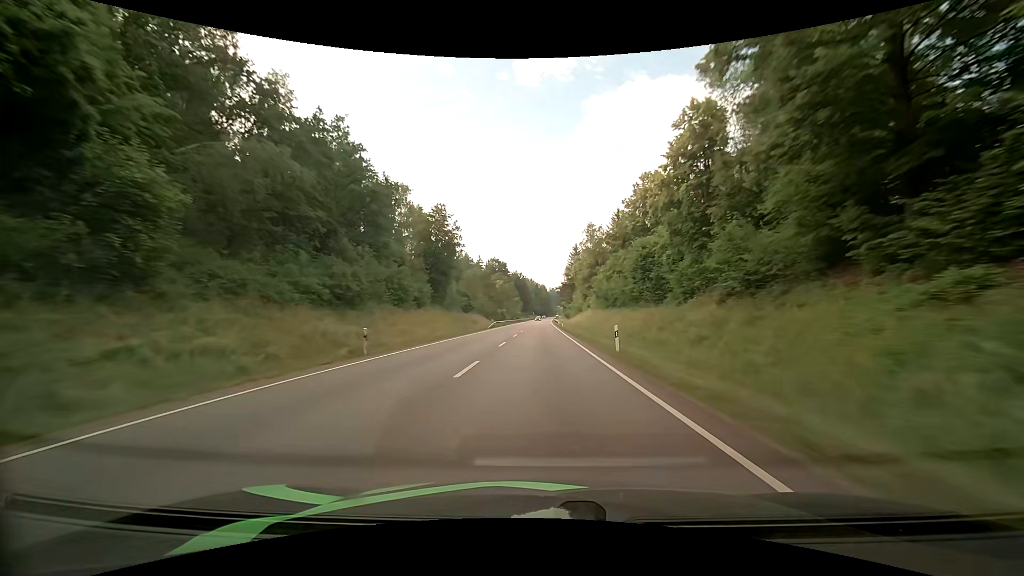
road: primary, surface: asphalt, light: Day
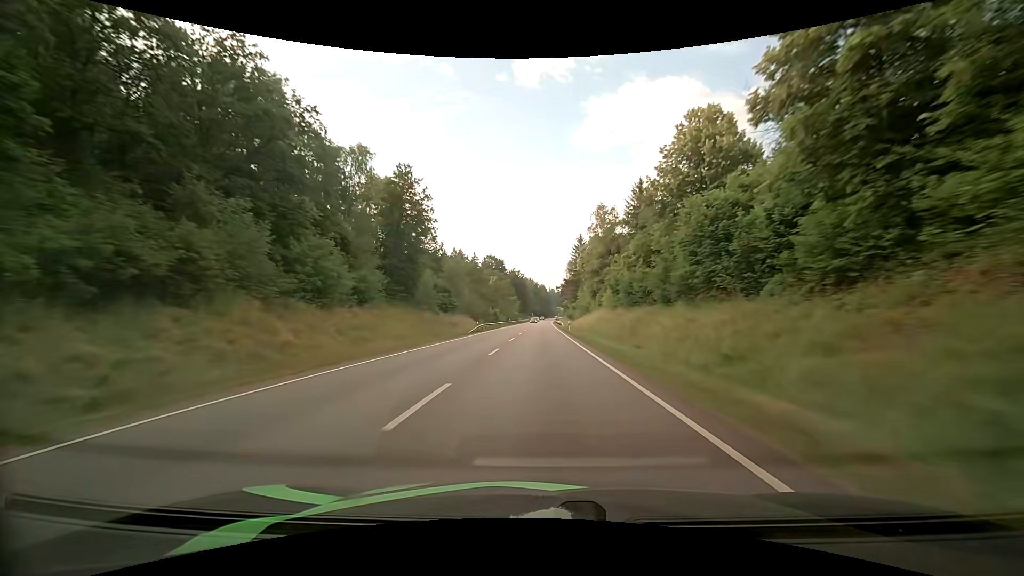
(0.0, +17.0) m; 0°
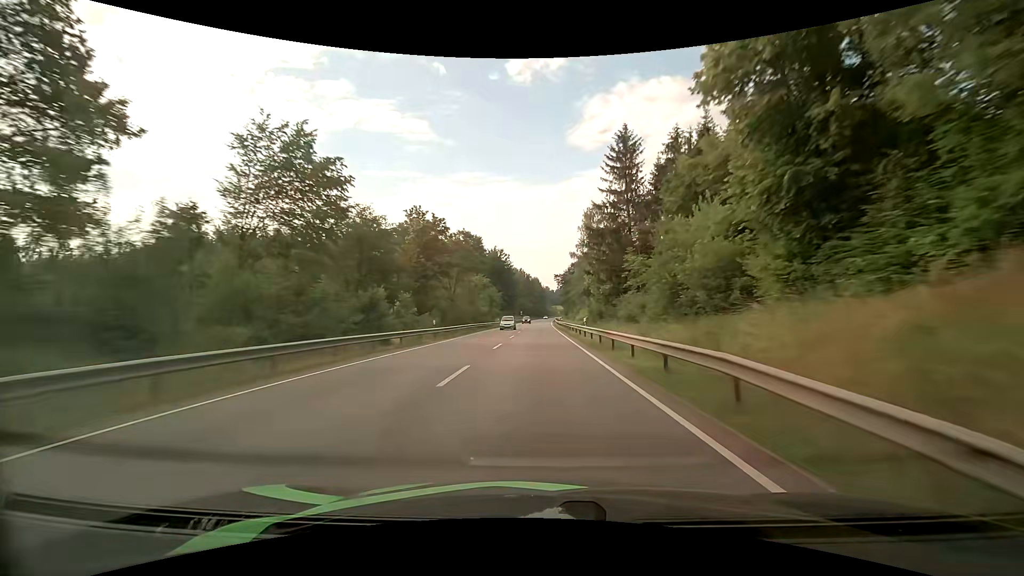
(+0.7, +68.3) m; +1°
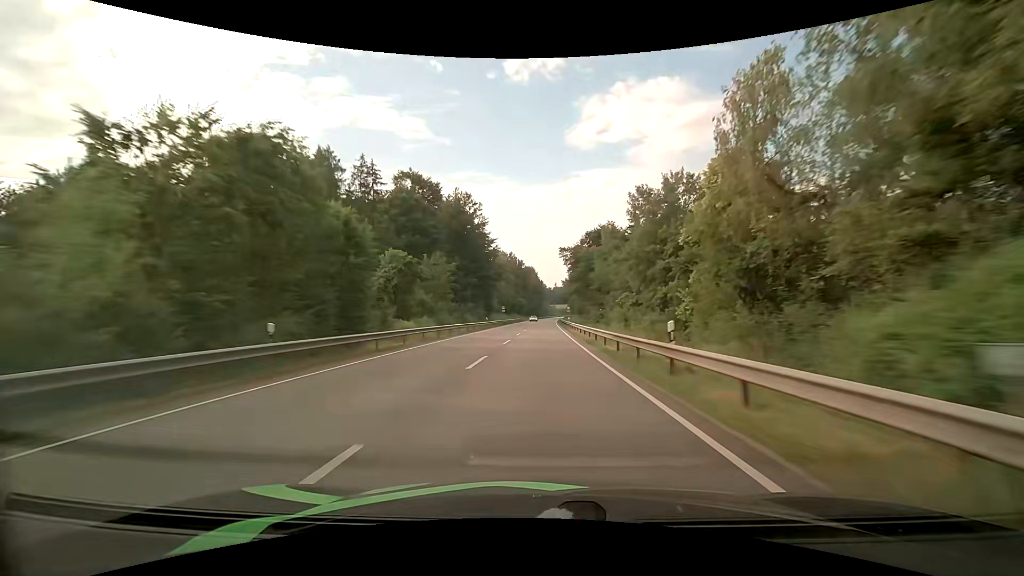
(+0.2, +68.5) m; 0°
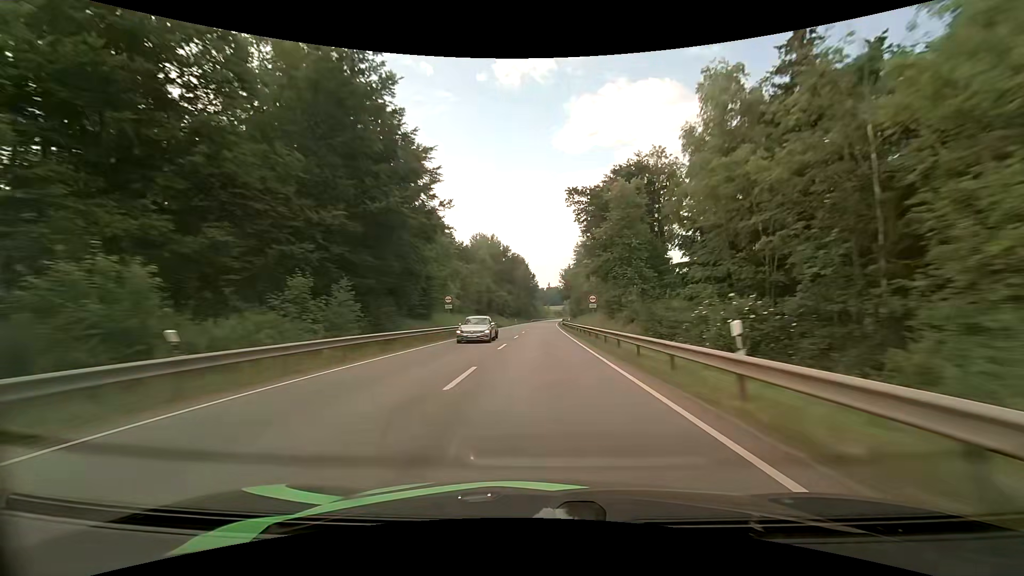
(+0.4, +51.7) m; +1°
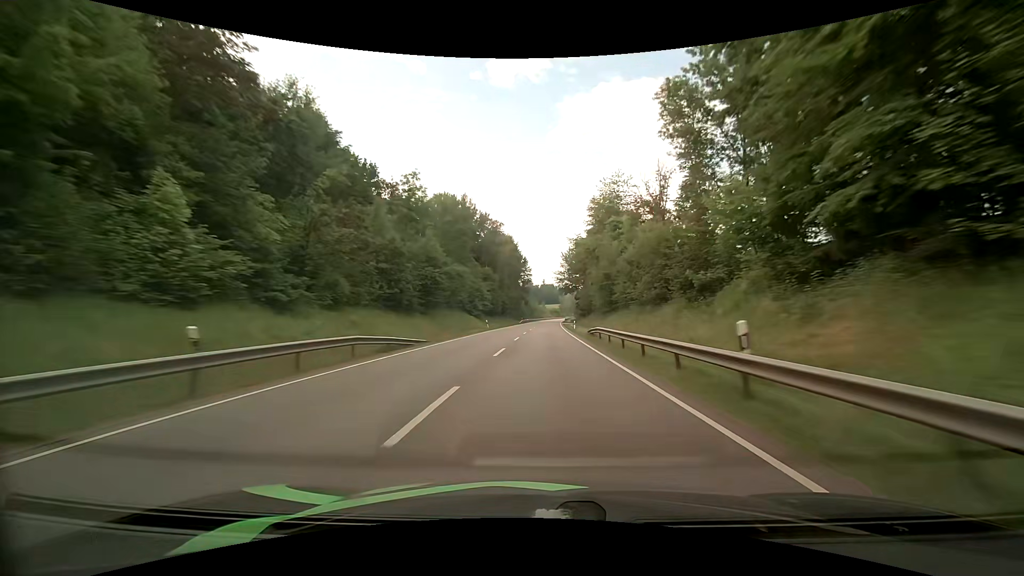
(+0.2, +51.9) m; 0°
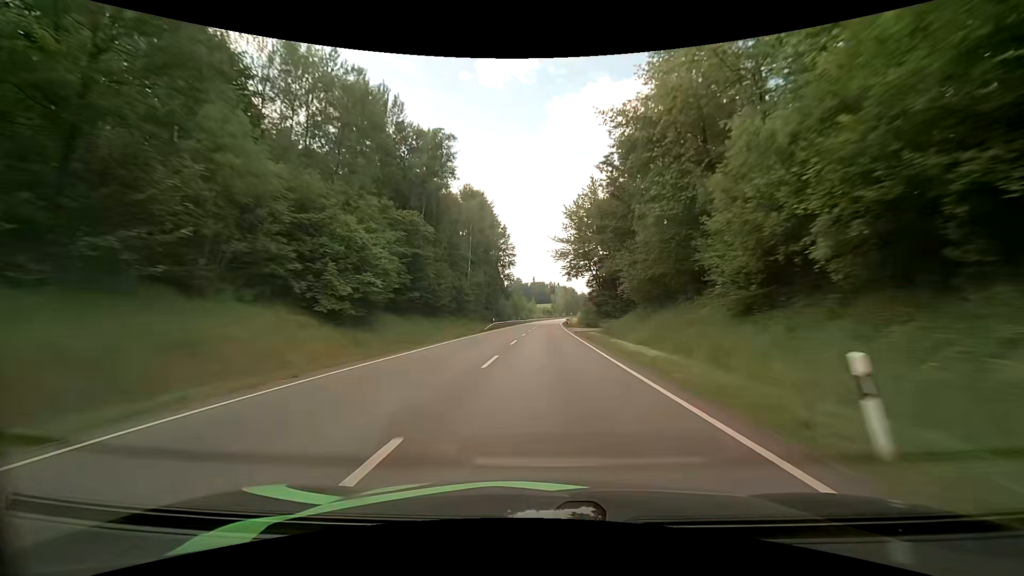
(+0.7, +52.0) m; +1°
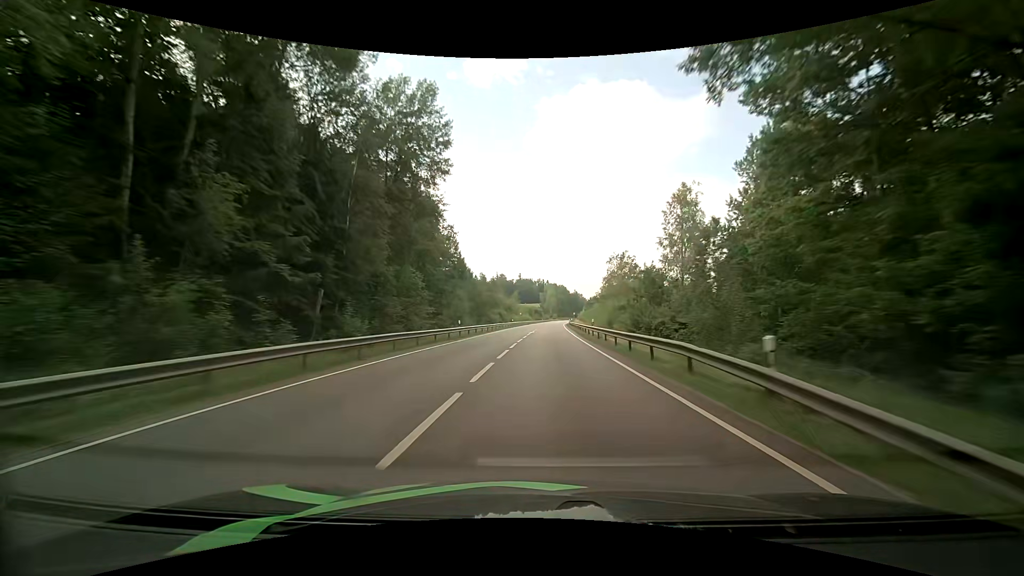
(+0.9, +69.1) m; +2°
(0, +10) (0, +20) (0, +30) (0, +40) (0, +50) (+1, +60) (+1, +70) (+1, +80) (+2, +90) (+2, +100) m
